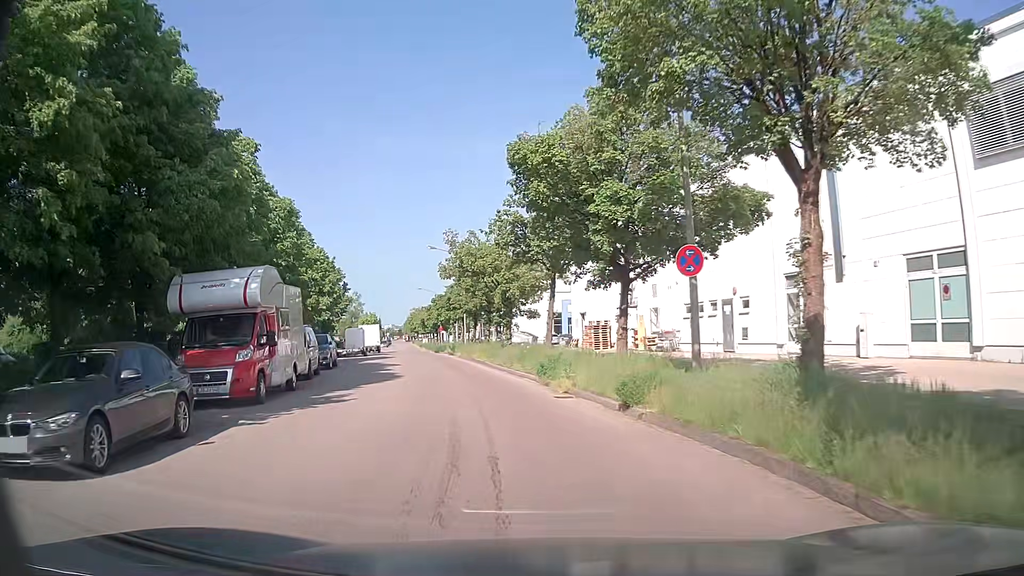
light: Day
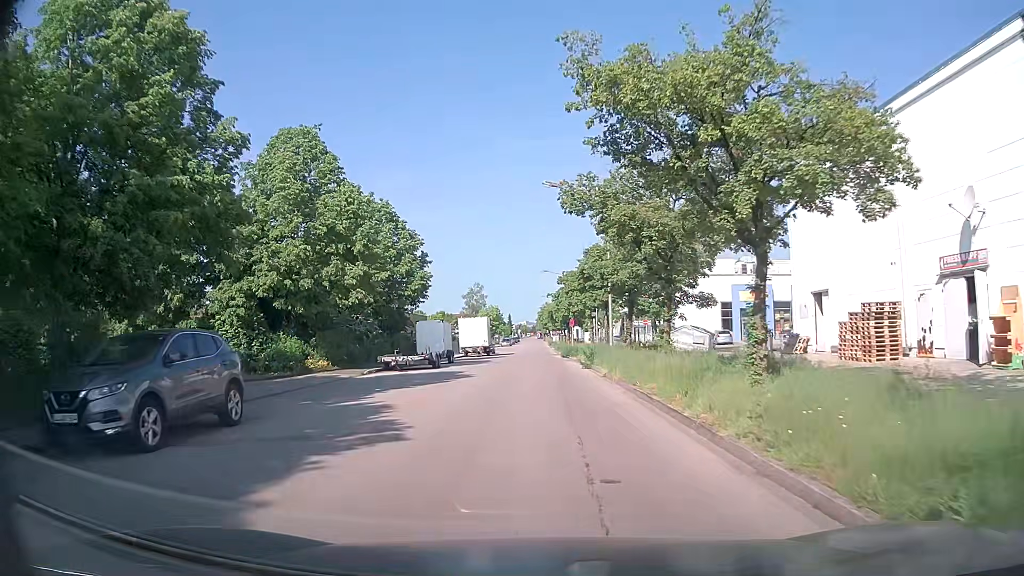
(-2.4, +22.8) m; -11°
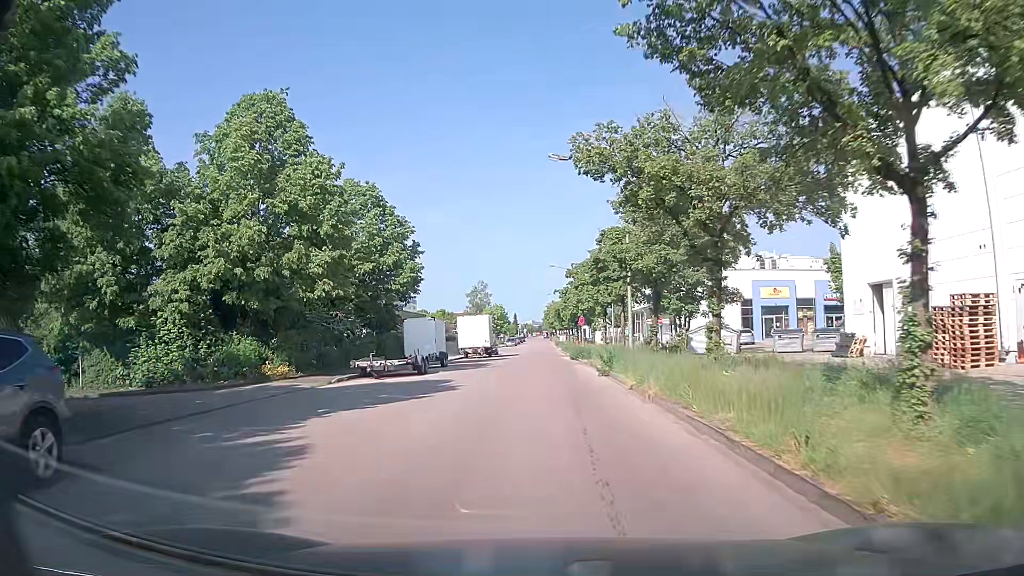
(0.0, +5.1) m; -1°
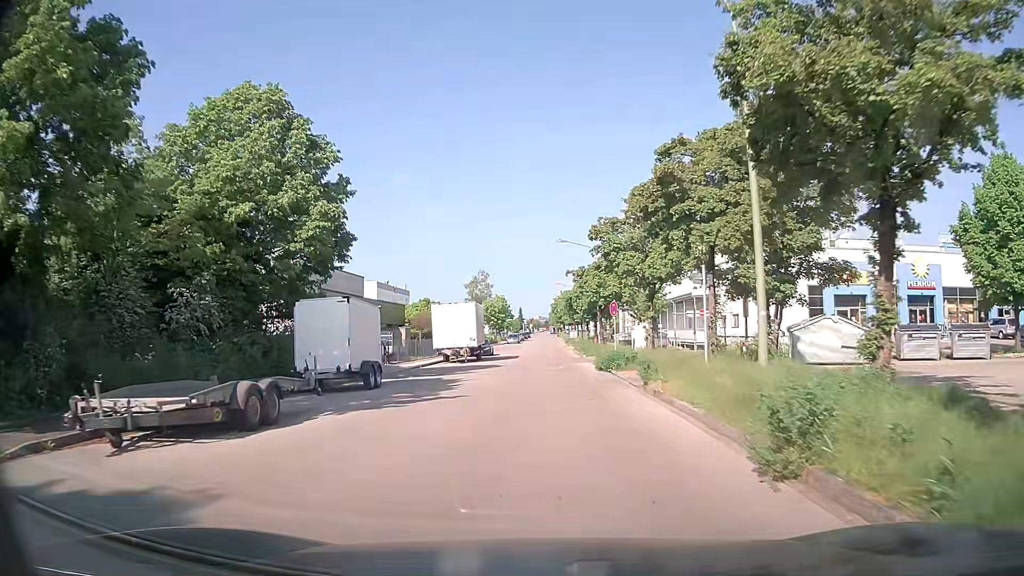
(-0.2, +15.8) m; 0°
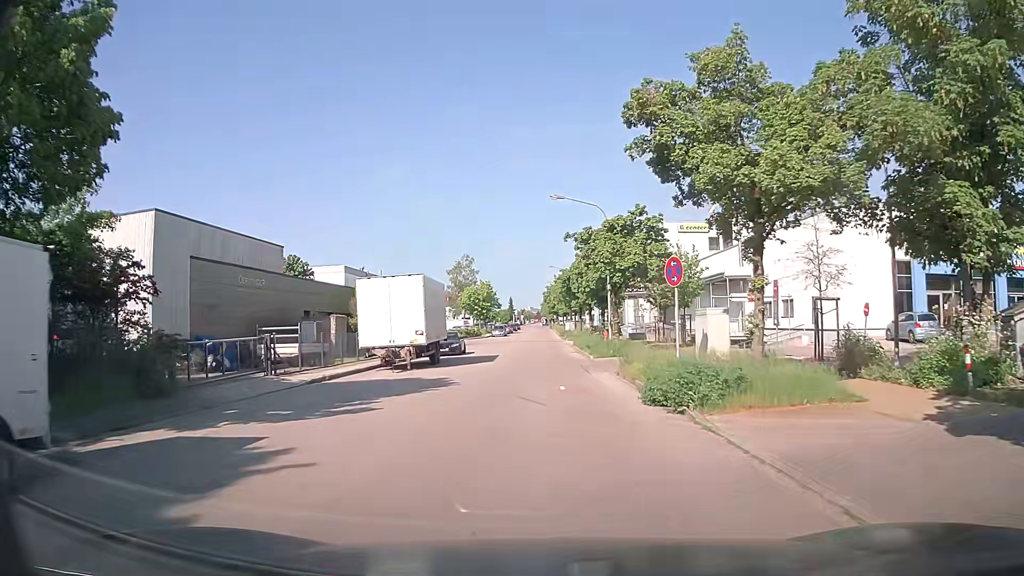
(0.0, +14.3) m; -1°
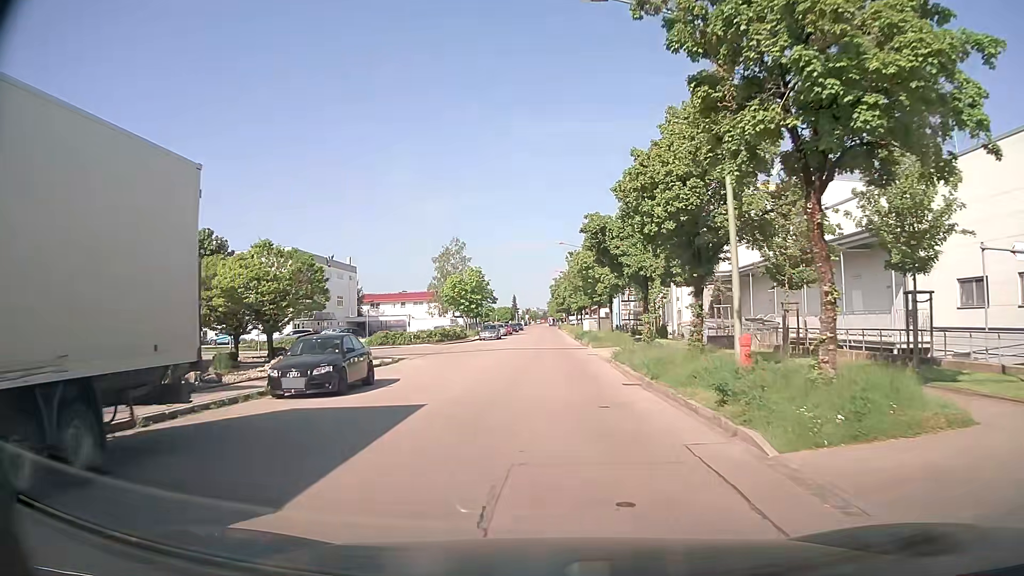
(+0.2, +24.2) m; +1°
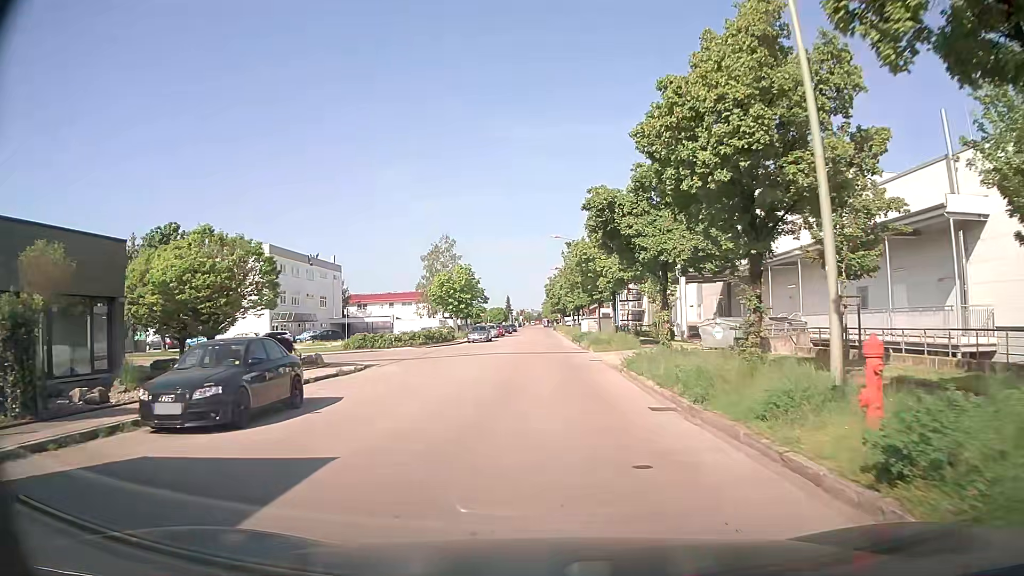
(0.0, +5.1) m; 0°
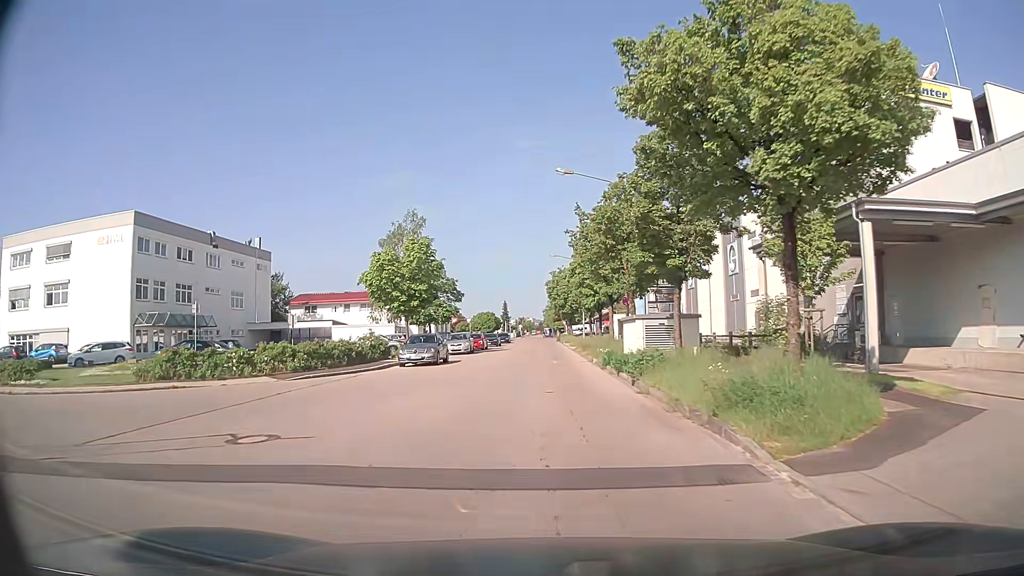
(+0.3, +26.8) m; 0°
(0, +10) (0, +20) (0, +30) (0, +40) (0, +50) (0, +60) (0, +70) (0, +80) (0, +90) (0, +100) m
